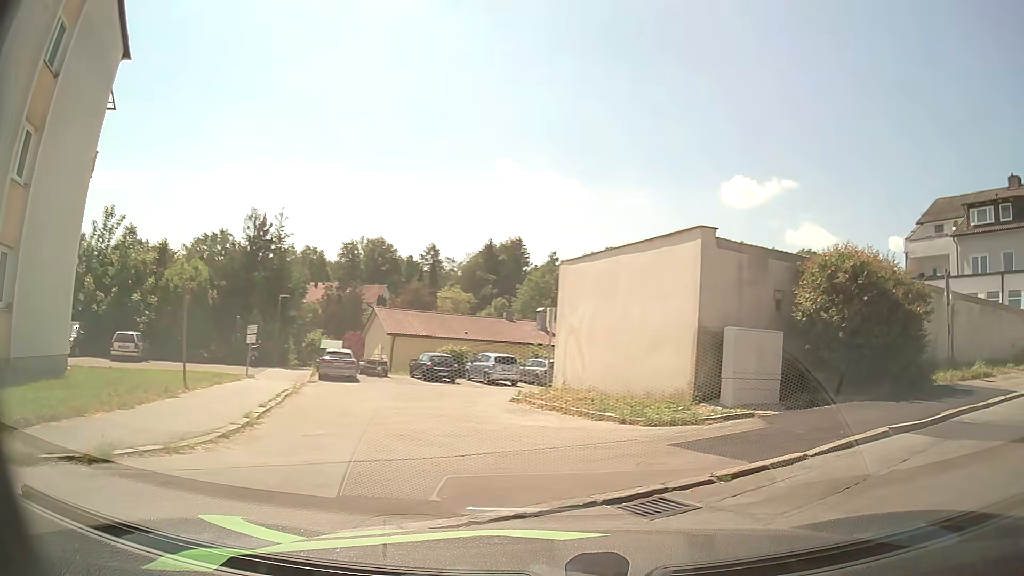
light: Day
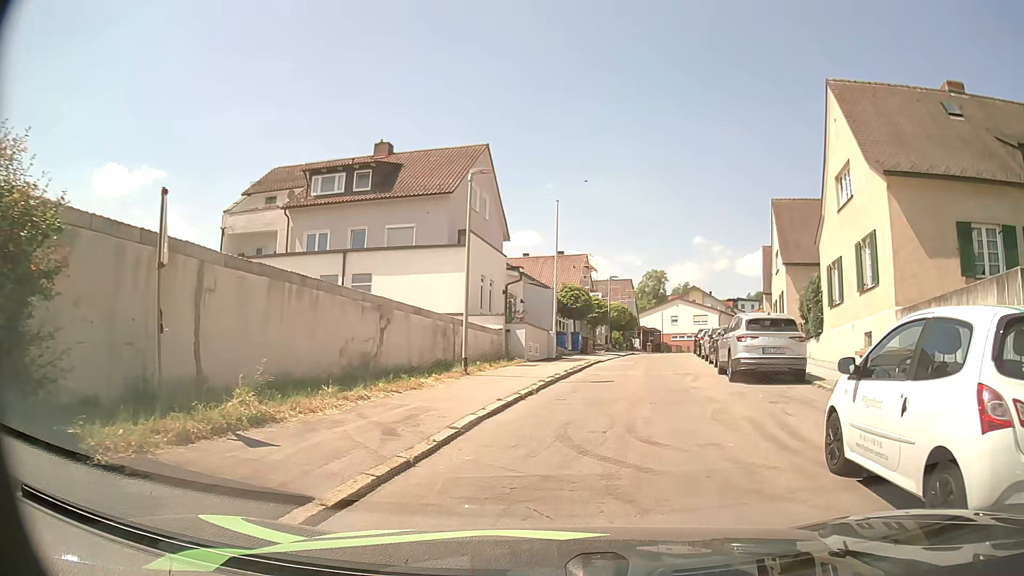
(+5.0, +7.6) m; +56°
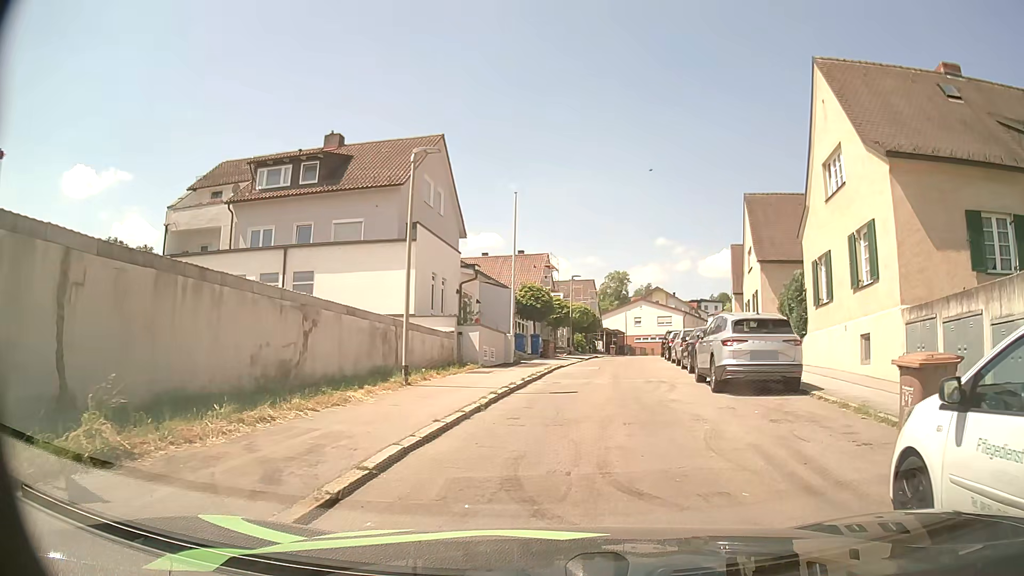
(+0.1, +2.3) m; +3°
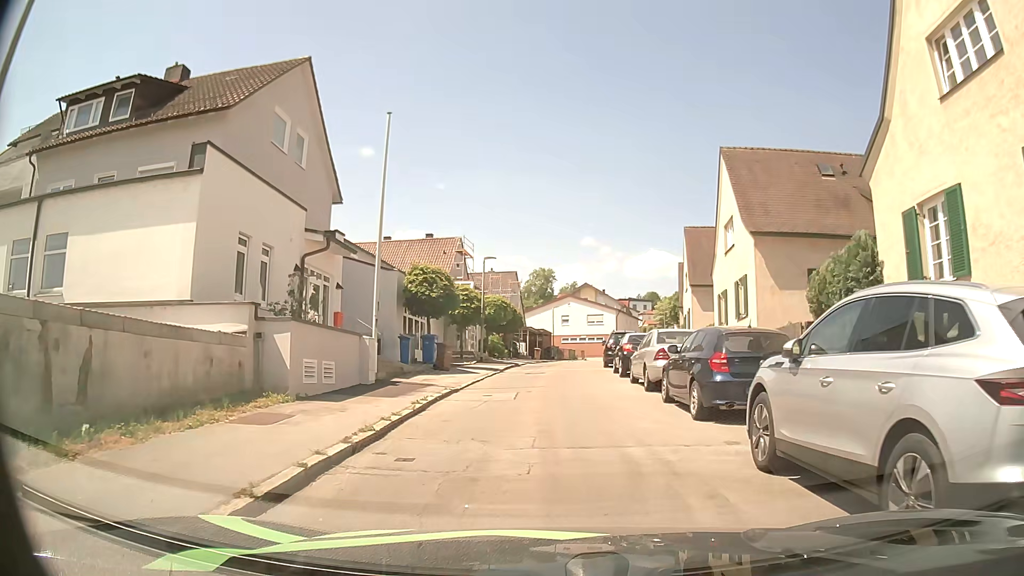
(+1.0, +10.4) m; +7°
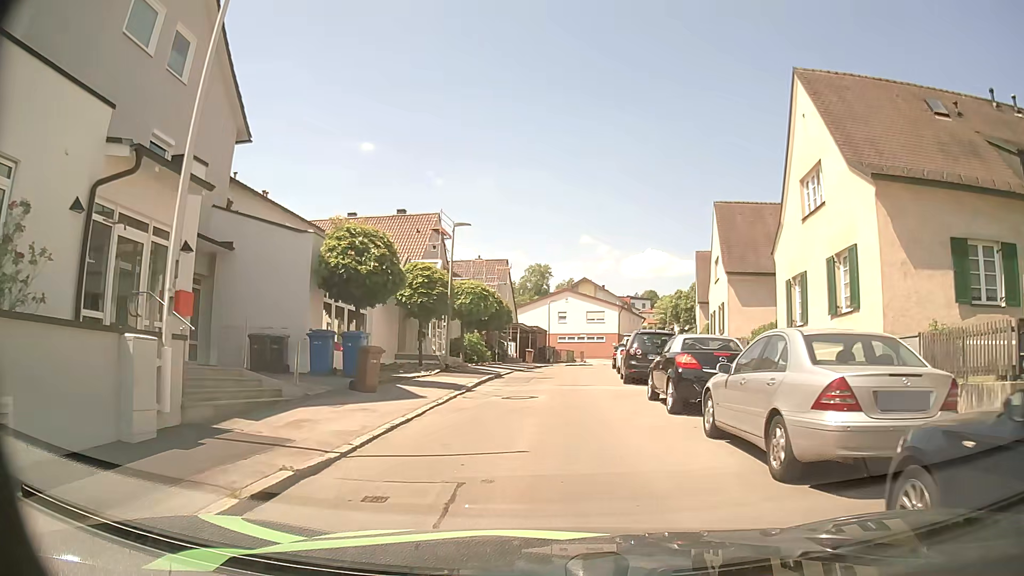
(+0.1, +9.3) m; 0°
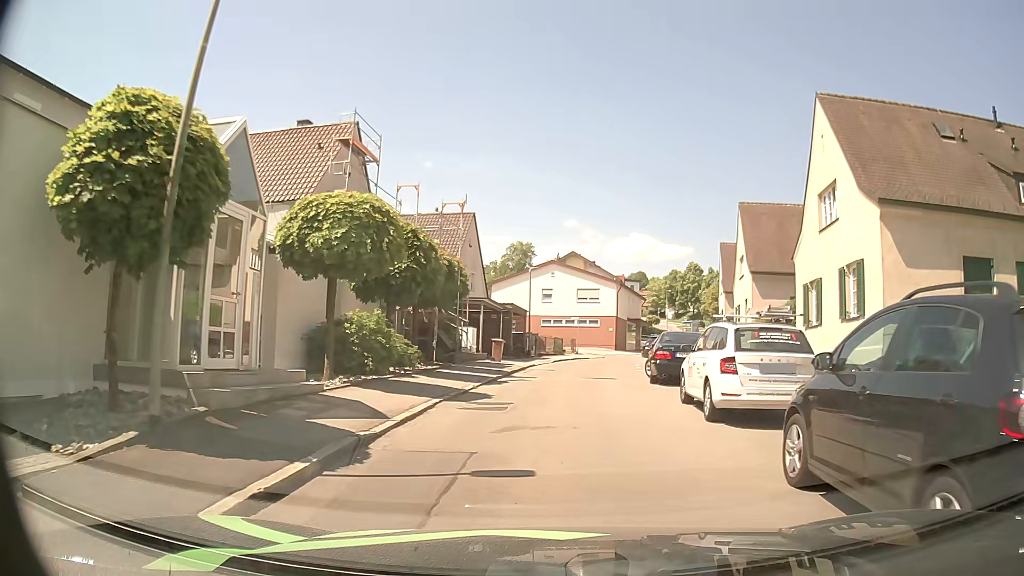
(+0.4, +16.5) m; +3°
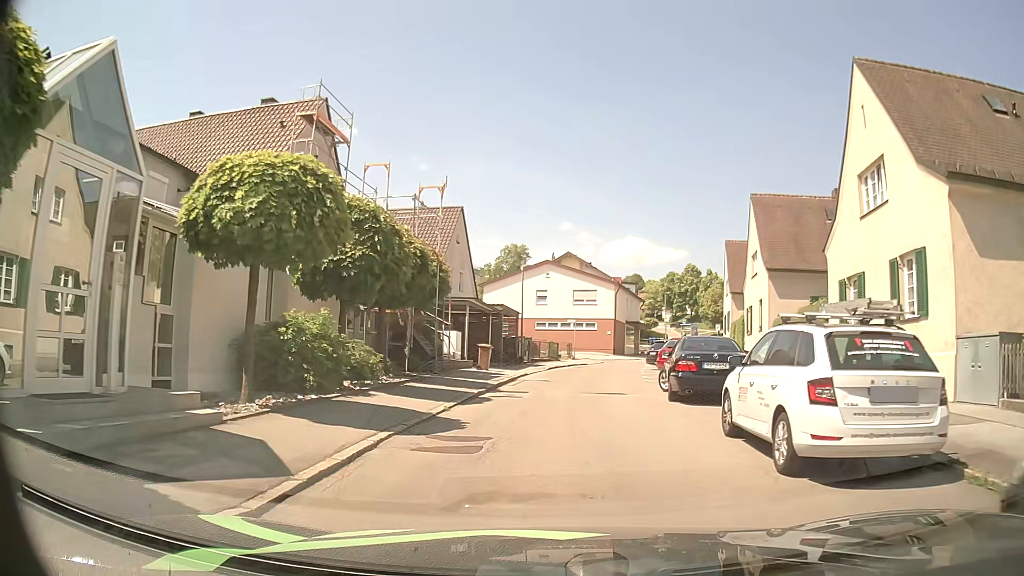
(0.0, +3.5) m; 0°
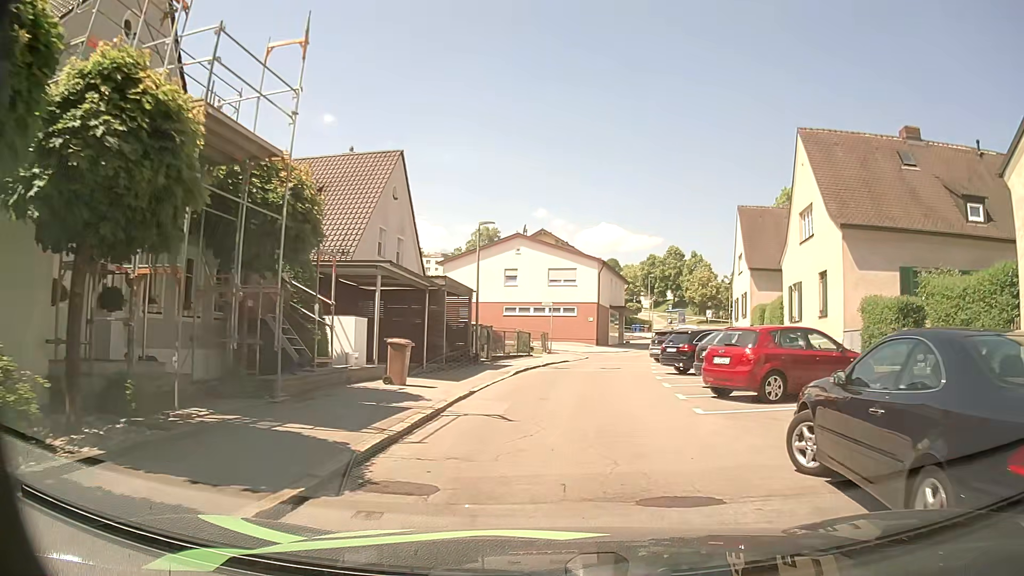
(+0.2, +10.6) m; +2°
(0, +10) (+1, +20) (+2, +30) (+4, +40) (+7, +49) (+10, +59) (+13, +68) (+17, +78) (+22, +86) (+31, +92) m
